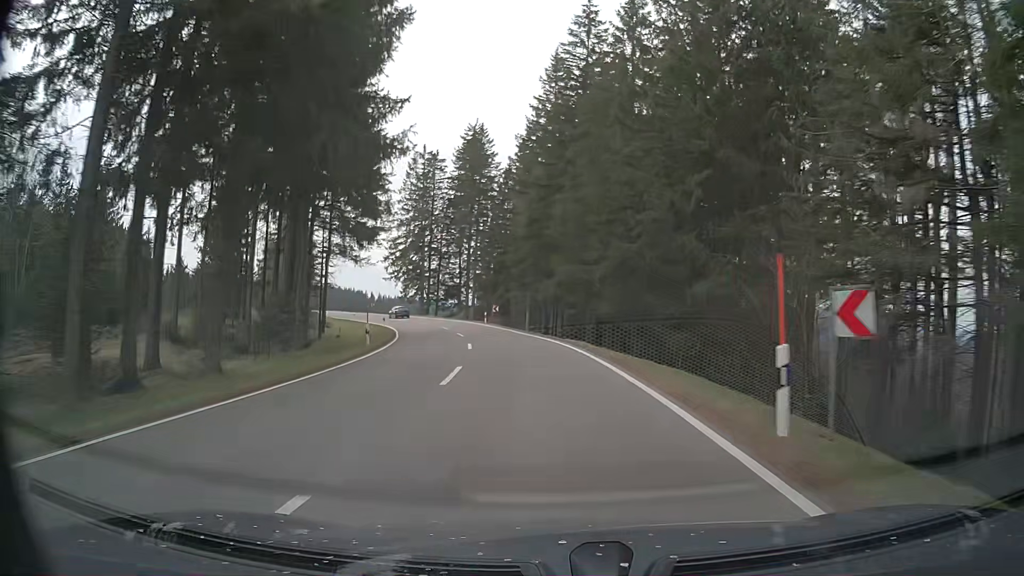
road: primary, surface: asphalt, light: Day
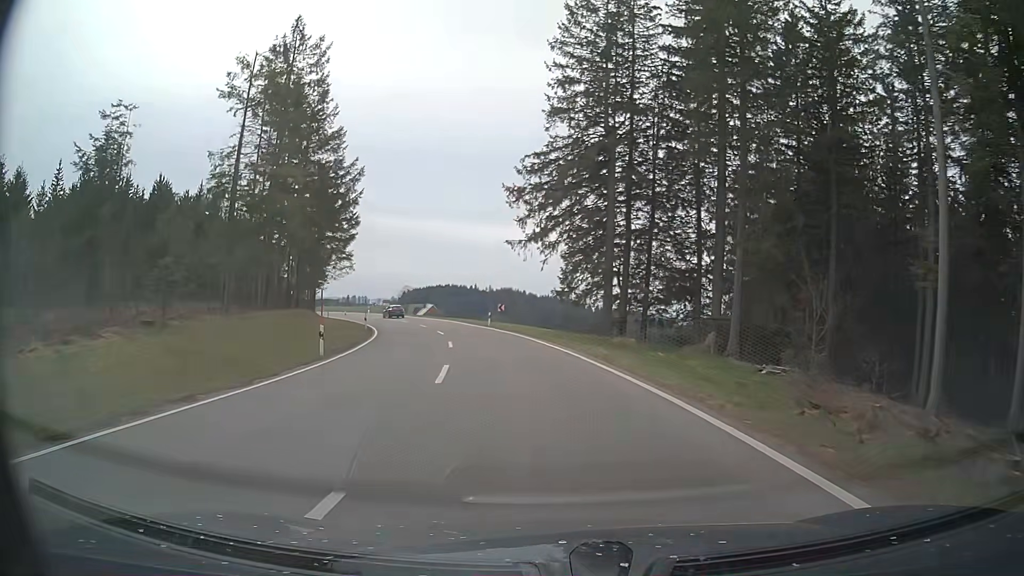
(-9.3, +59.0) m; -19°
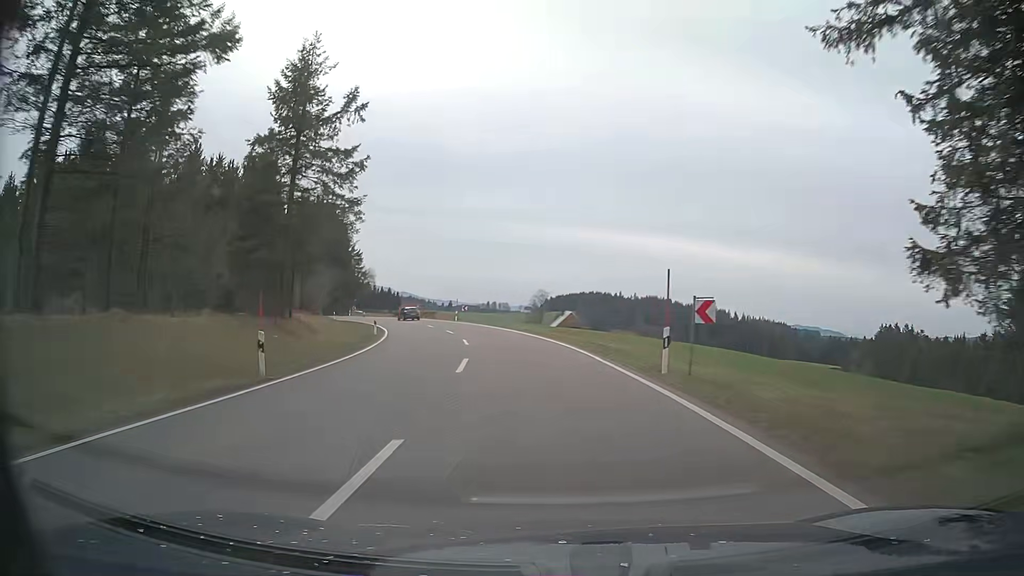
(-3.6, +33.8) m; -13°
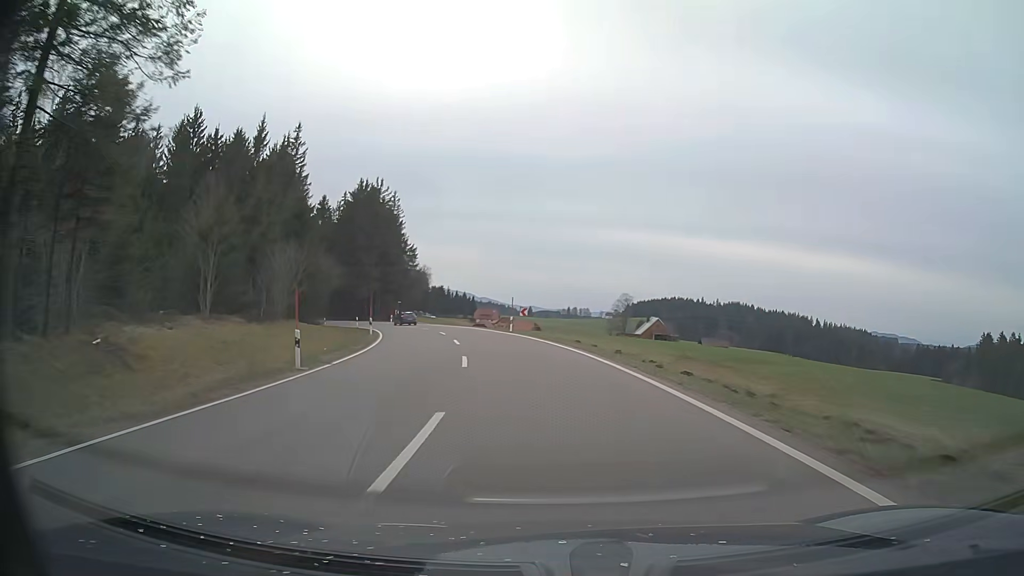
(-1.1, +21.8) m; -7°
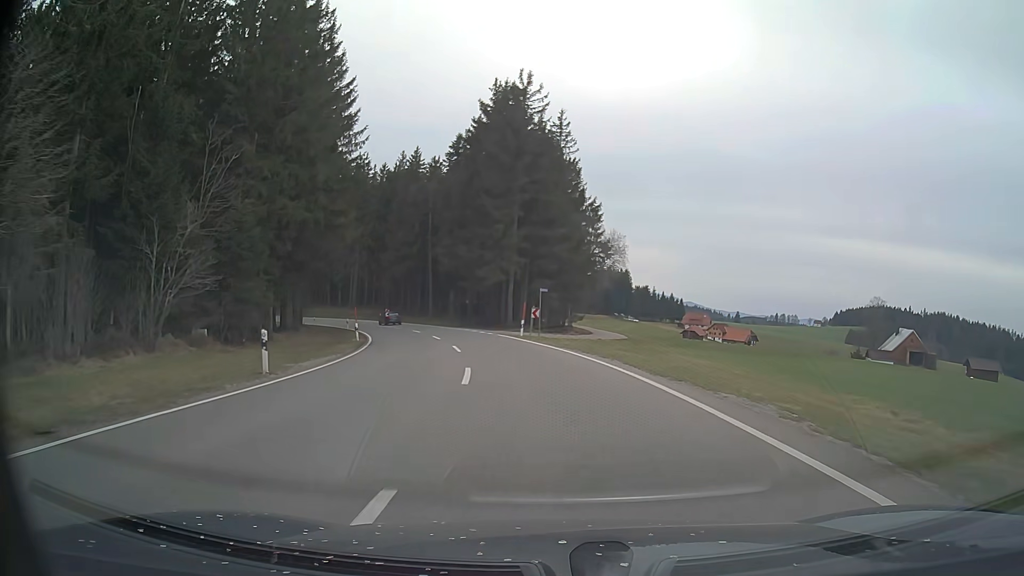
(-7.8, +51.4) m; -17°
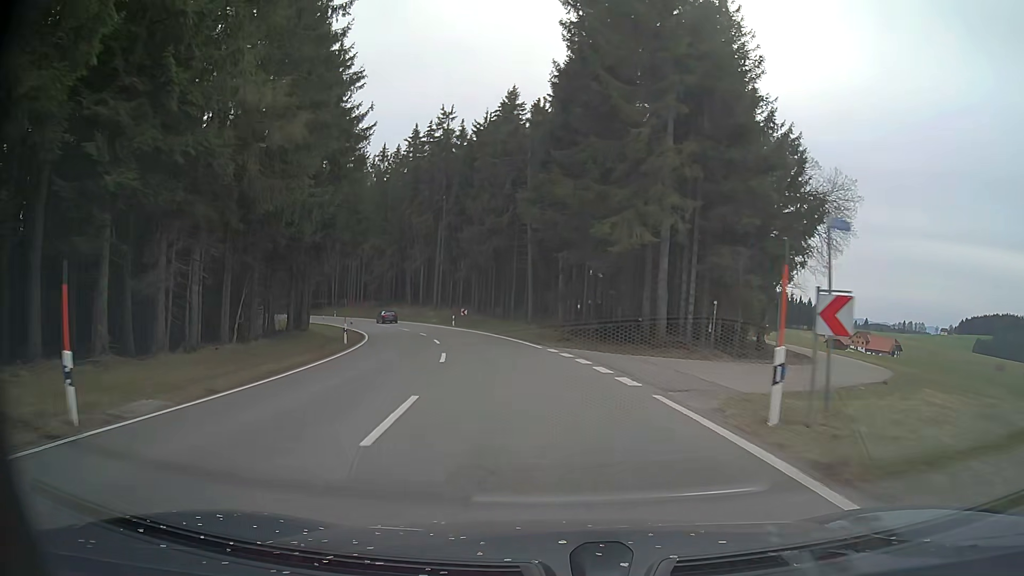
(-2.7, +29.8) m; -11°
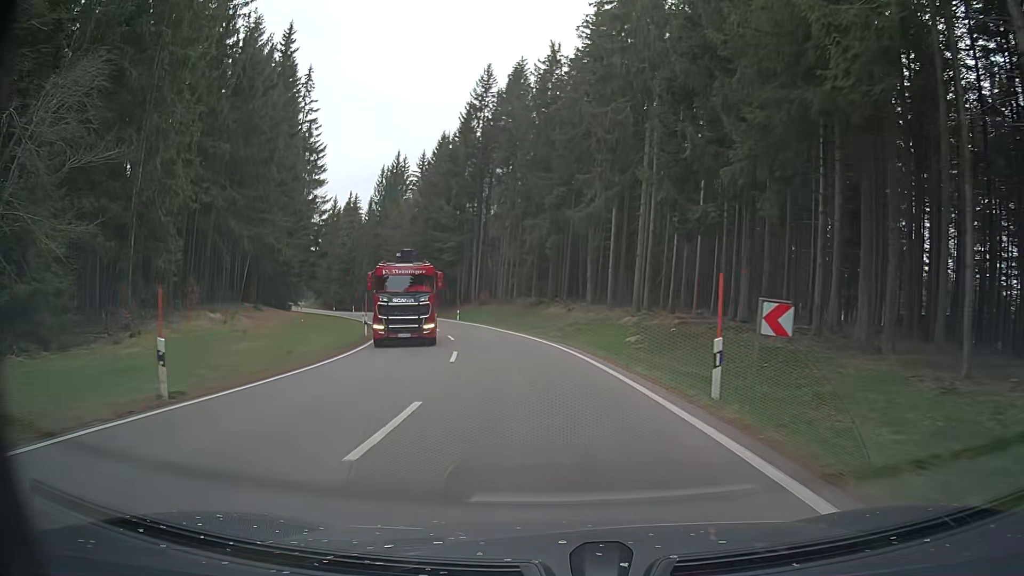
(-7.7, +48.3) m; -19°
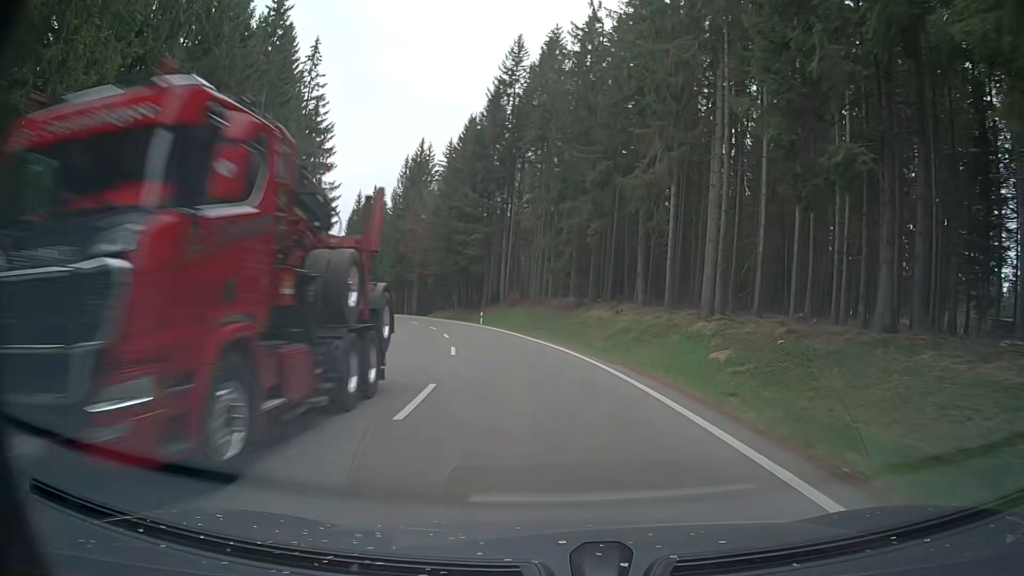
(-0.2, +10.2) m; -2°
(0, +10) (-1, +20) (-3, +30) (-5, +40) (-7, +49) (-10, +59) (-14, +68) (-18, +77) (-23, +86) (-27, +95) m
